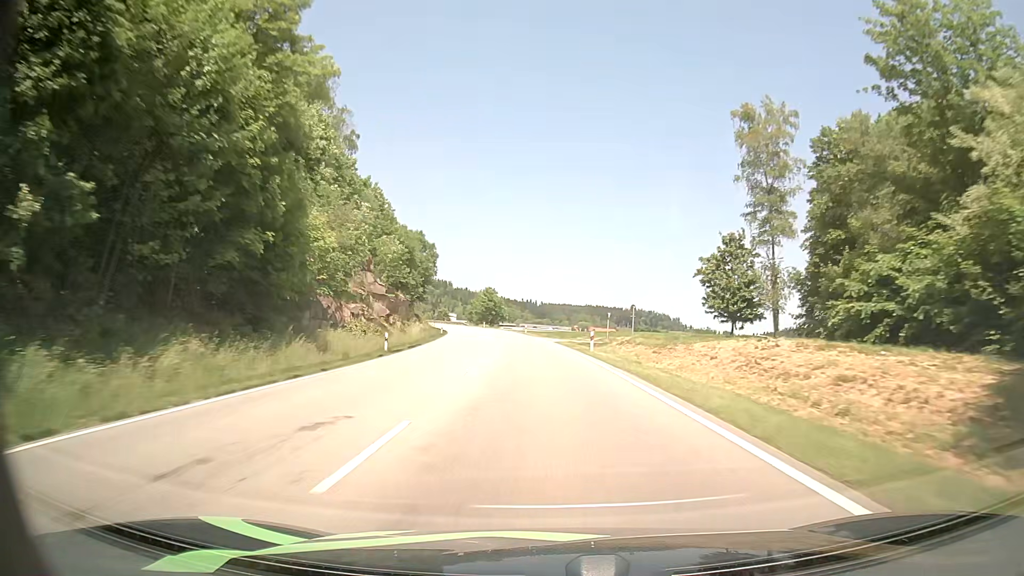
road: primary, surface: asphalt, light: Day
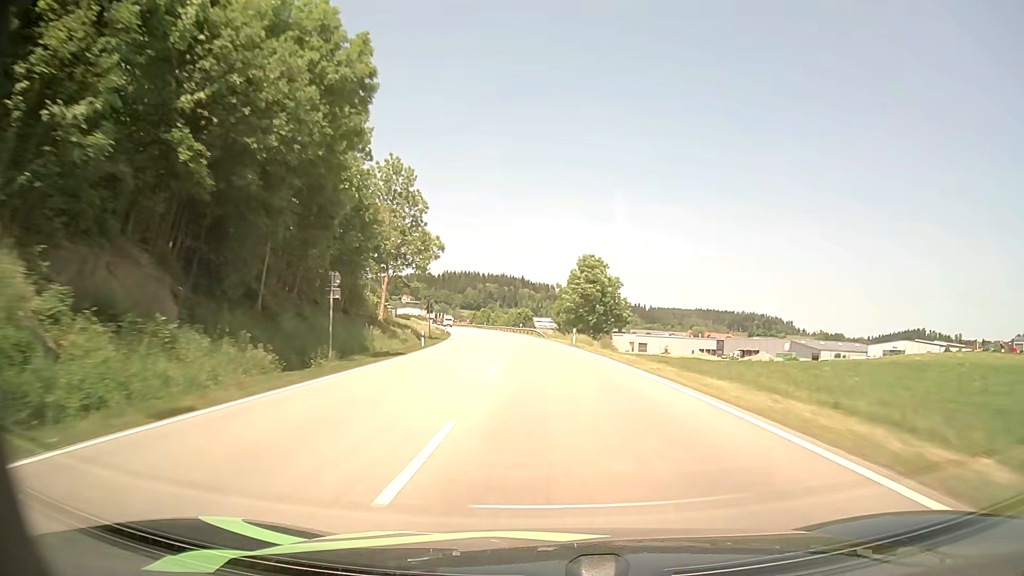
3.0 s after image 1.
(-7.0, +83.5) m; -9°
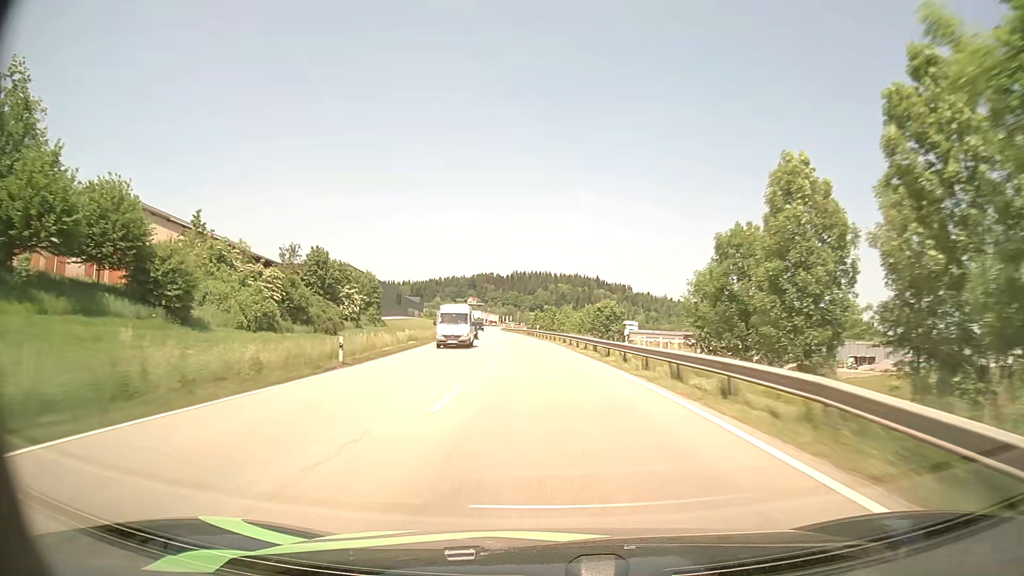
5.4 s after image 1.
(-3.8, +66.2) m; -7°
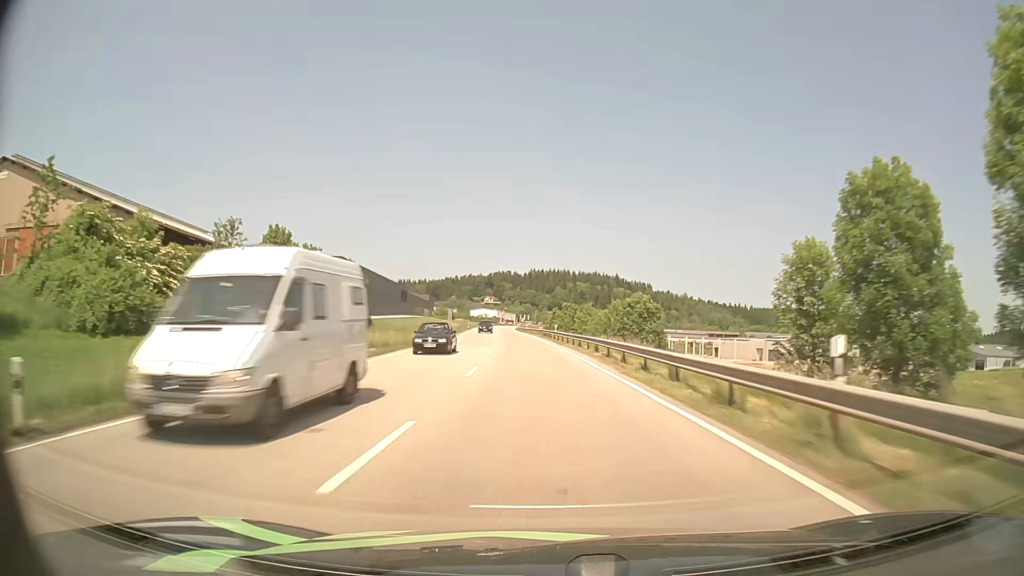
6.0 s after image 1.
(-0.2, +16.7) m; -1°
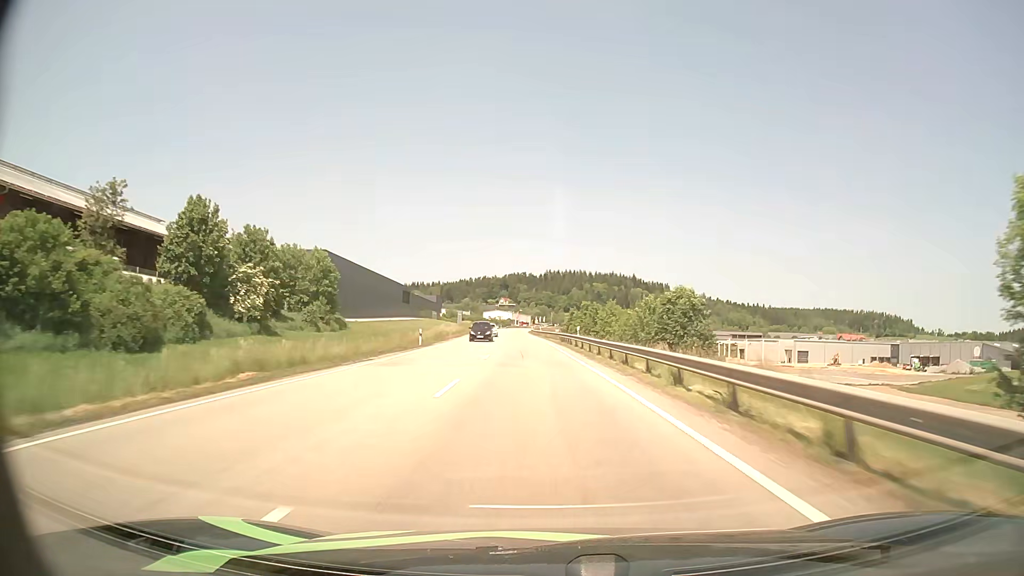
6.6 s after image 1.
(-0.2, +16.8) m; -1°
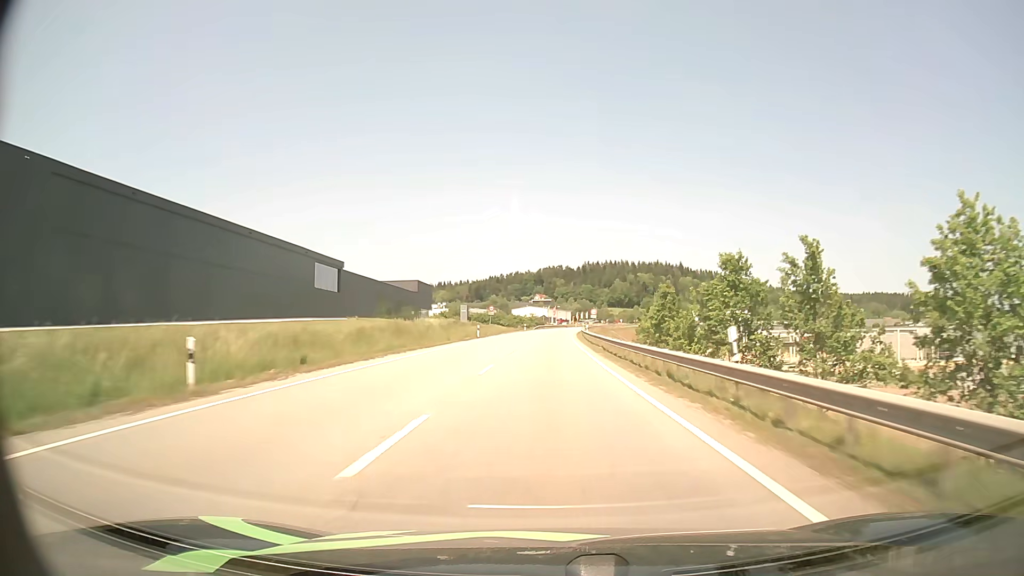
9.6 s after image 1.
(-3.8, +83.2) m; -4°
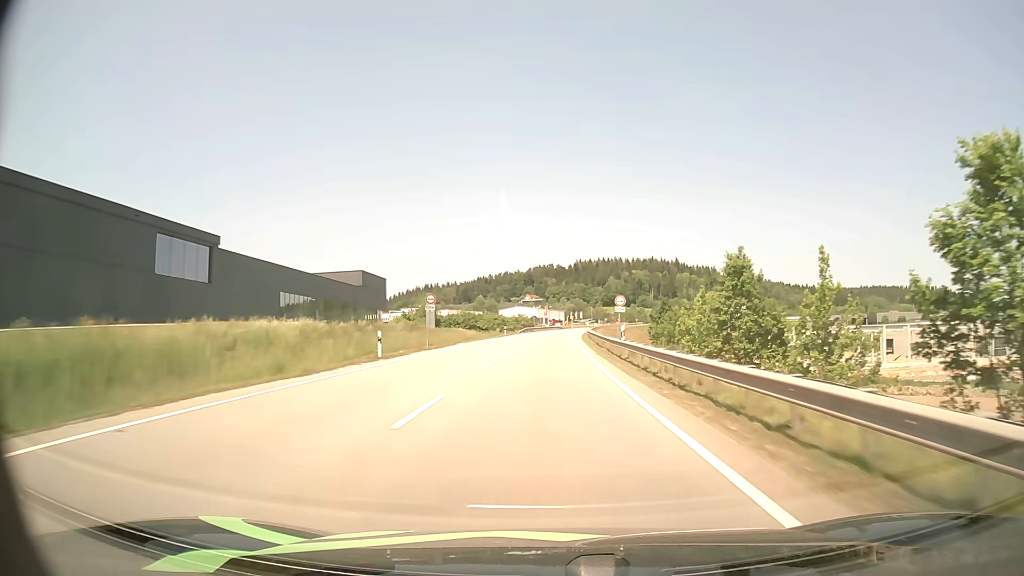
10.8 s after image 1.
(+0.2, +33.1) m; +1°
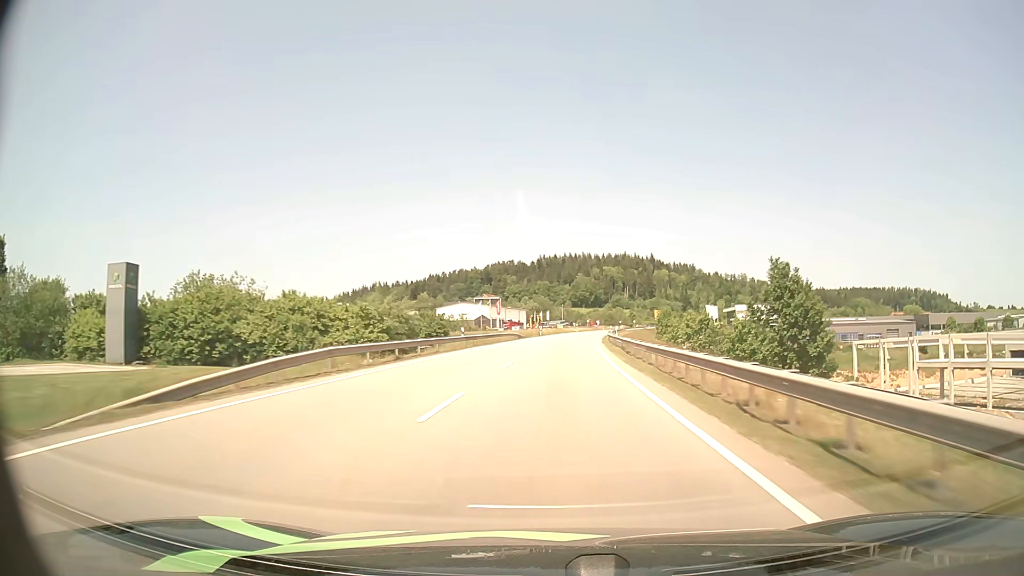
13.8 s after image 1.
(+1.7, +83.6) m; +3°
(0, +10) (0, +20) (+1, +30) (+1, +40) (+2, +50) (+2, +60) (+3, +70) (+4, +80) (+5, +90) (+6, +100) m
